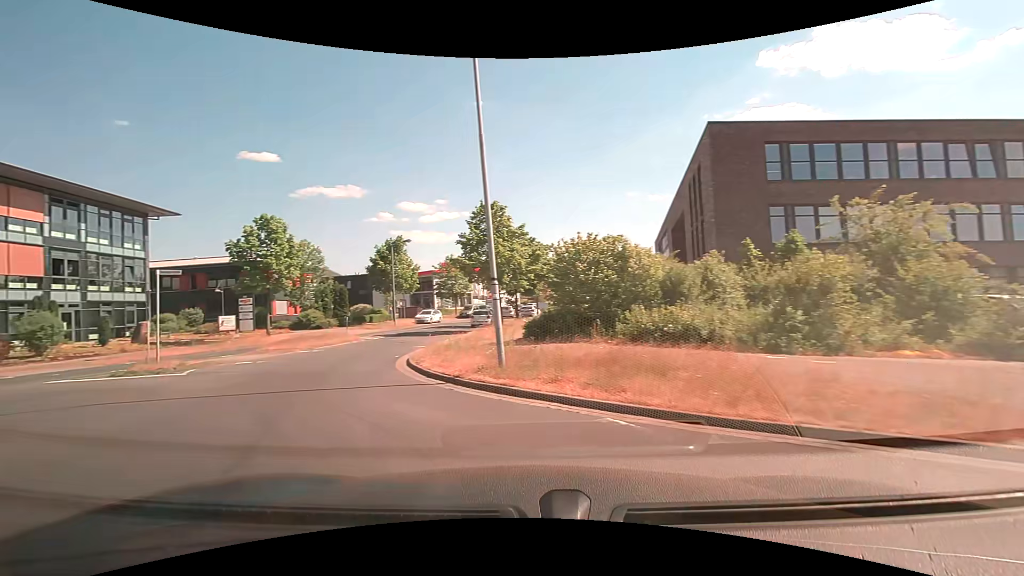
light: Day
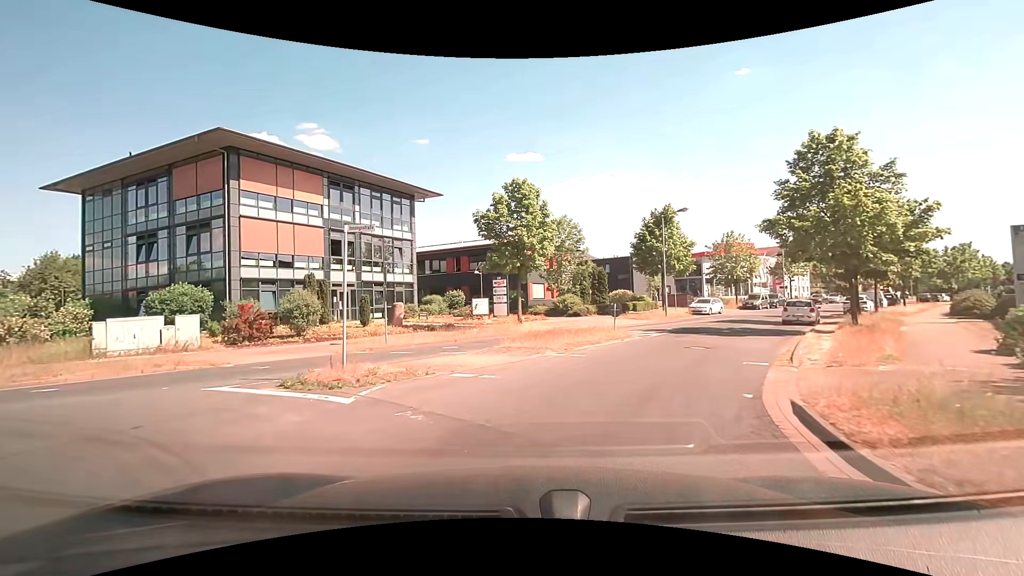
(-2.6, +8.3) m; -29°
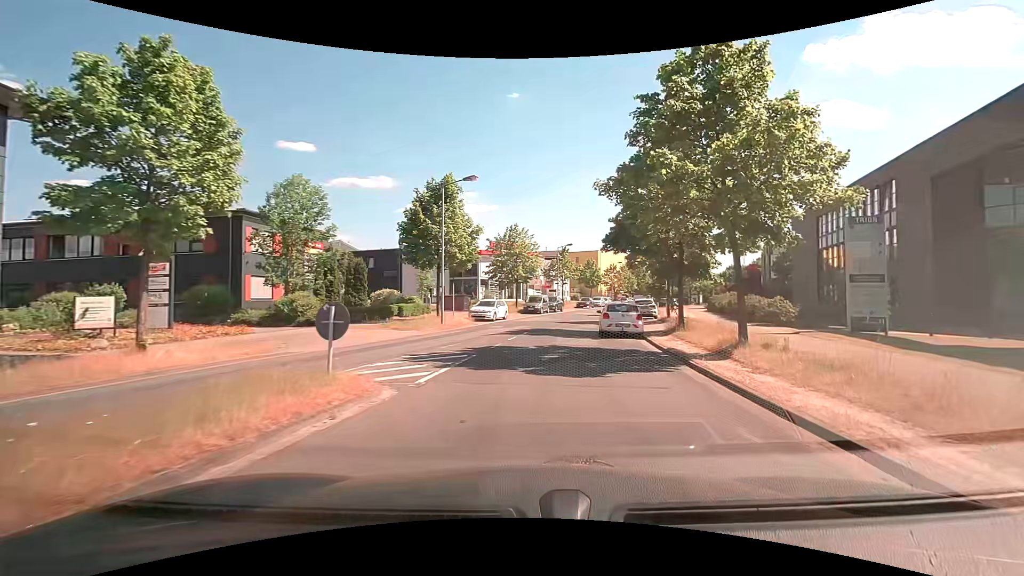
(+2.1, +11.9) m; +26°
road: residential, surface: asphalt
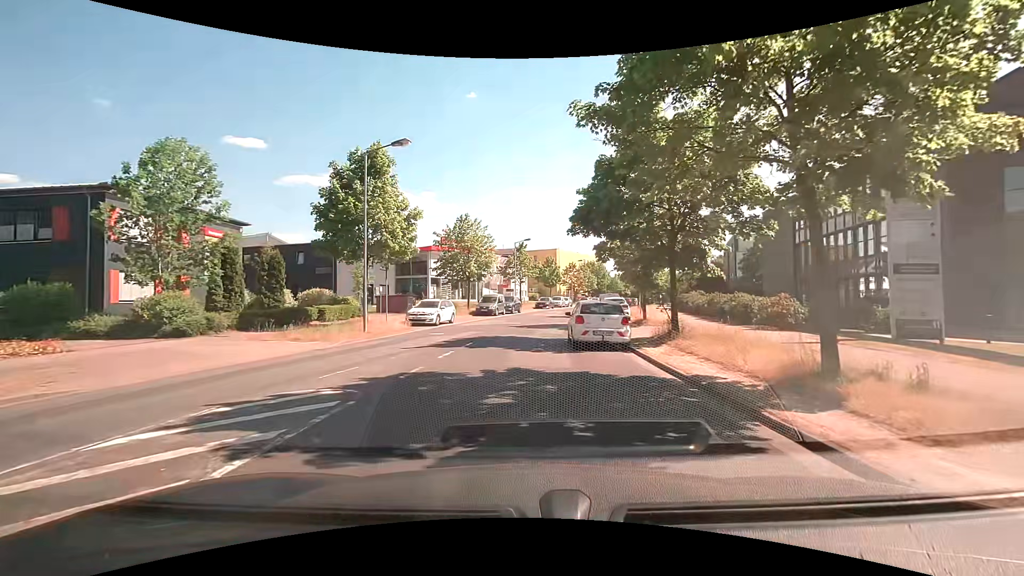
(+0.3, +5.7) m; +5°
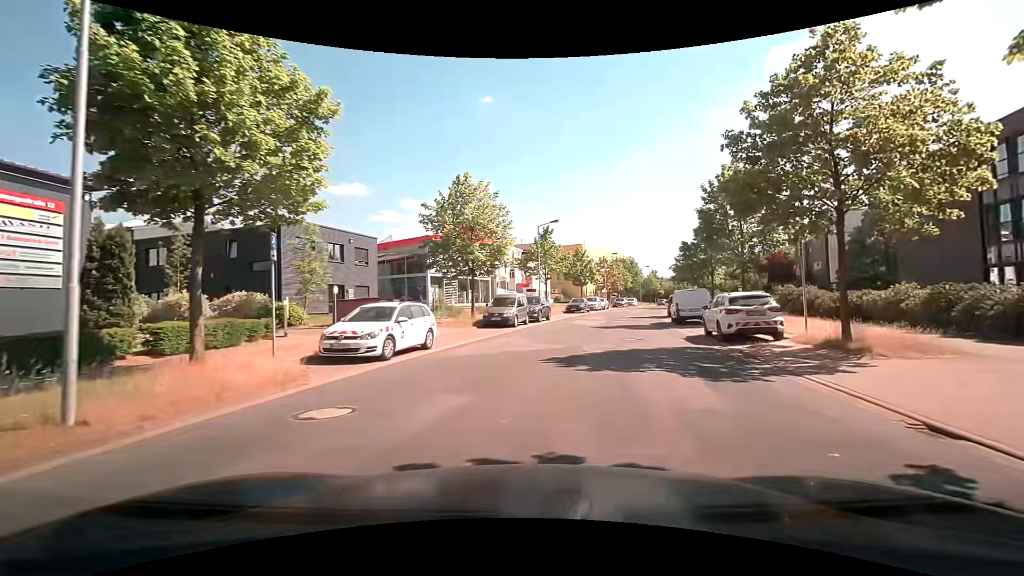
(-0.9, +15.1) m; -2°
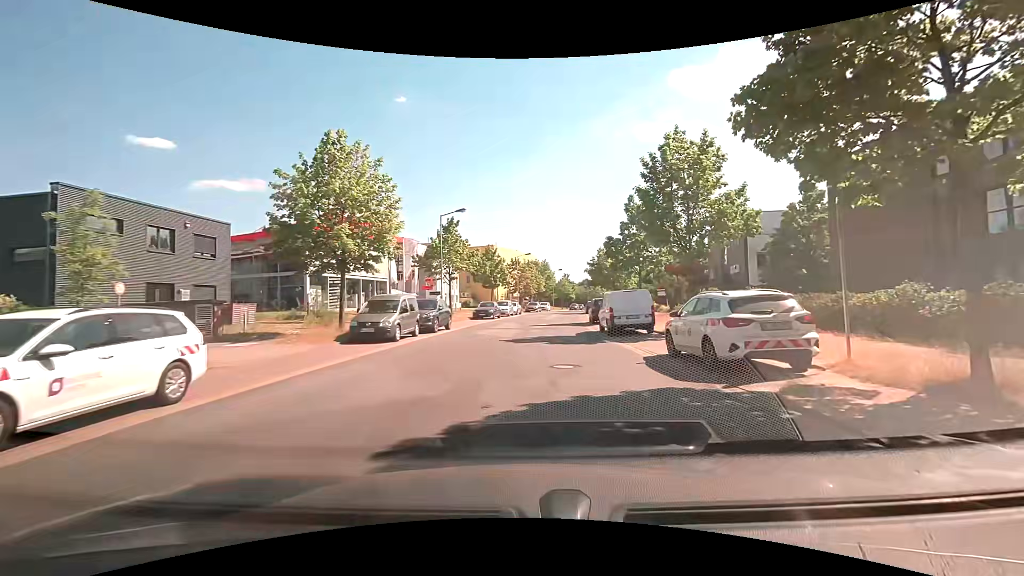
(+0.5, +7.2) m; +8°
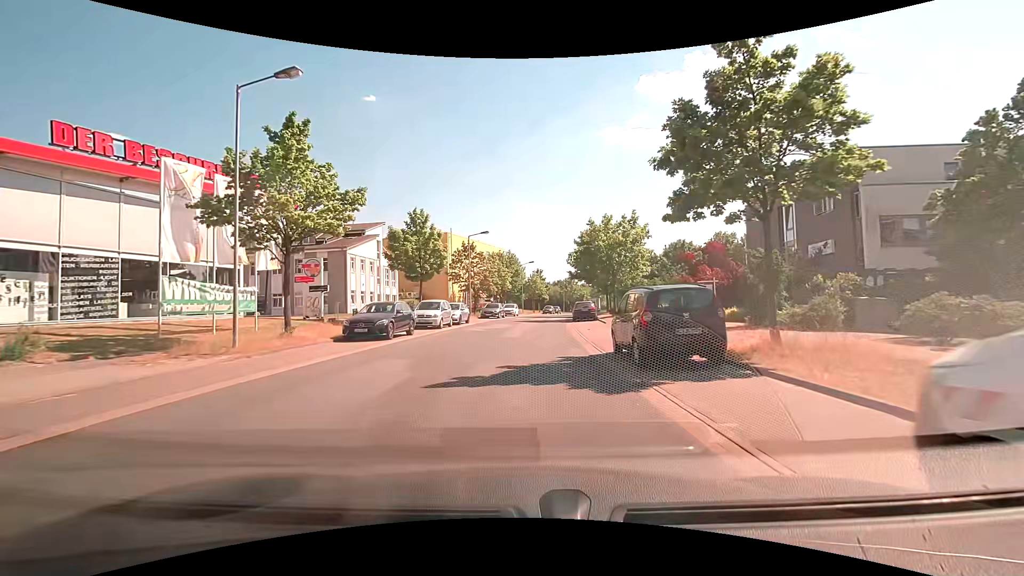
(+1.8, +22.8) m; +5°
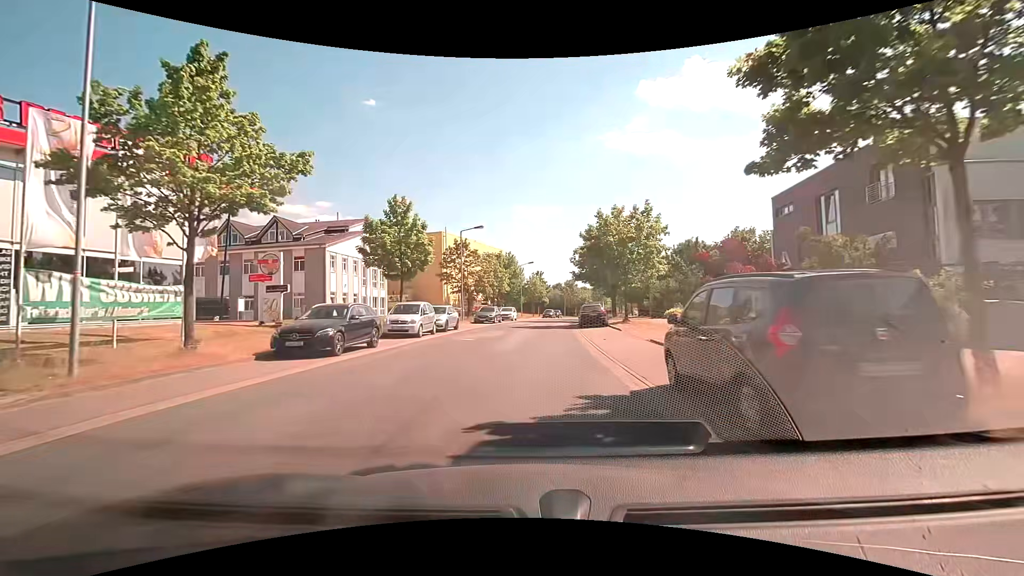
(-0.1, +5.3) m; -1°
